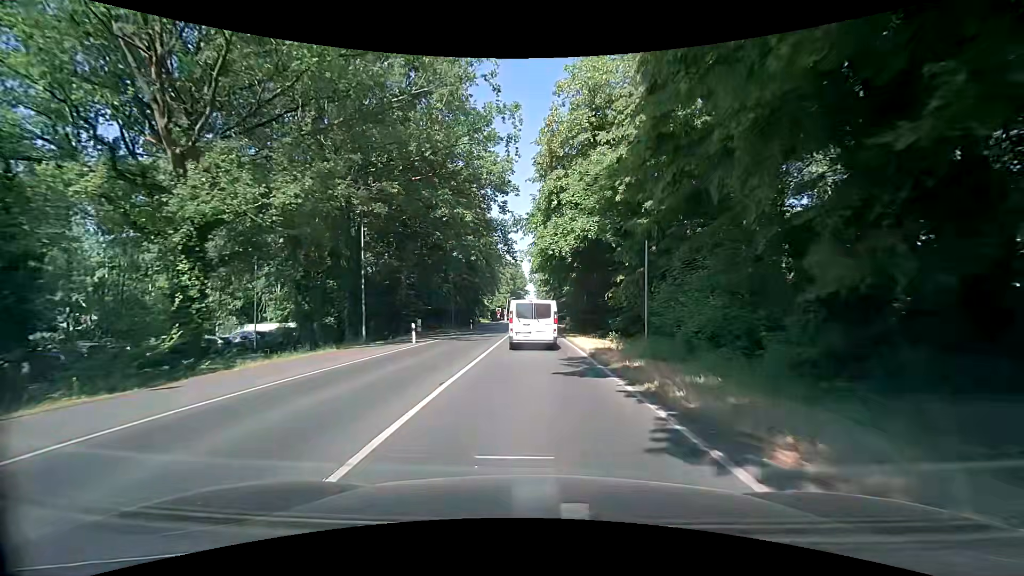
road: secondary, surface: asphalt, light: Day
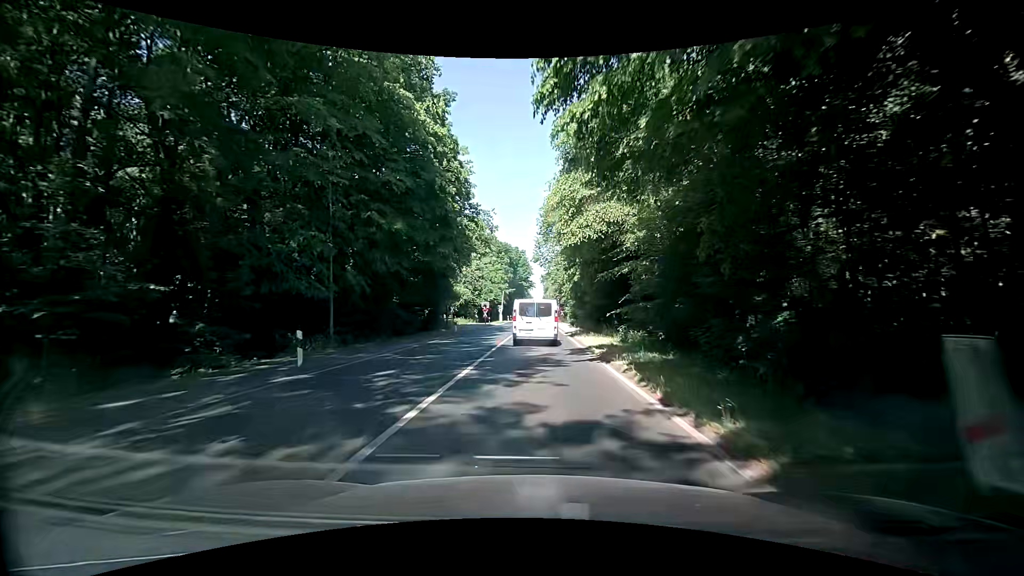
(0.0, +38.8) m; 0°
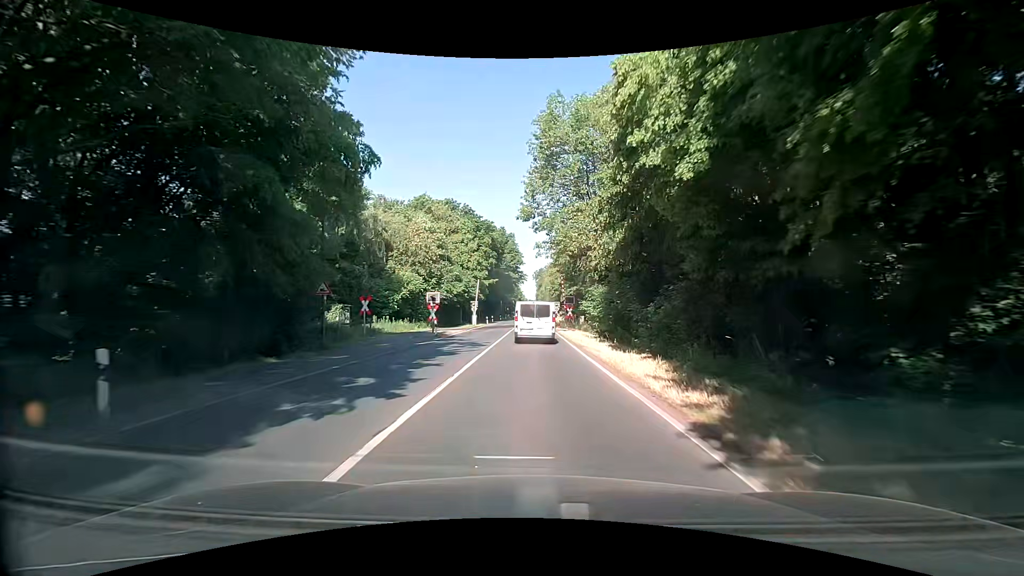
(-0.4, +30.8) m; 0°
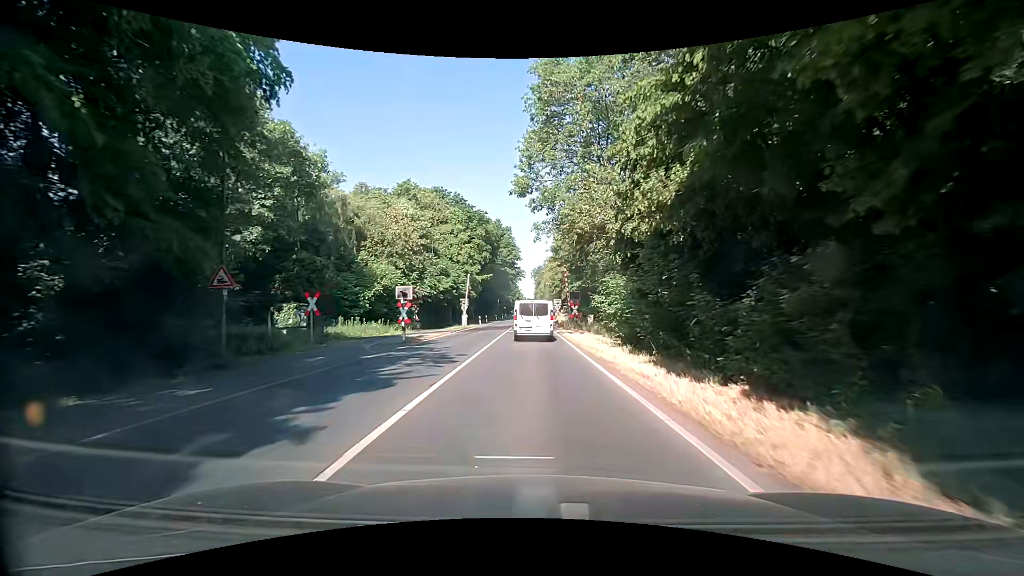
(0.0, +7.8) m; 0°
(0, +10) (0, +20) (0, +30) (0, +40) (0, +50) (-1, +60) (-1, +70) (-1, +80) (-1, +90) (-1, +100) m
